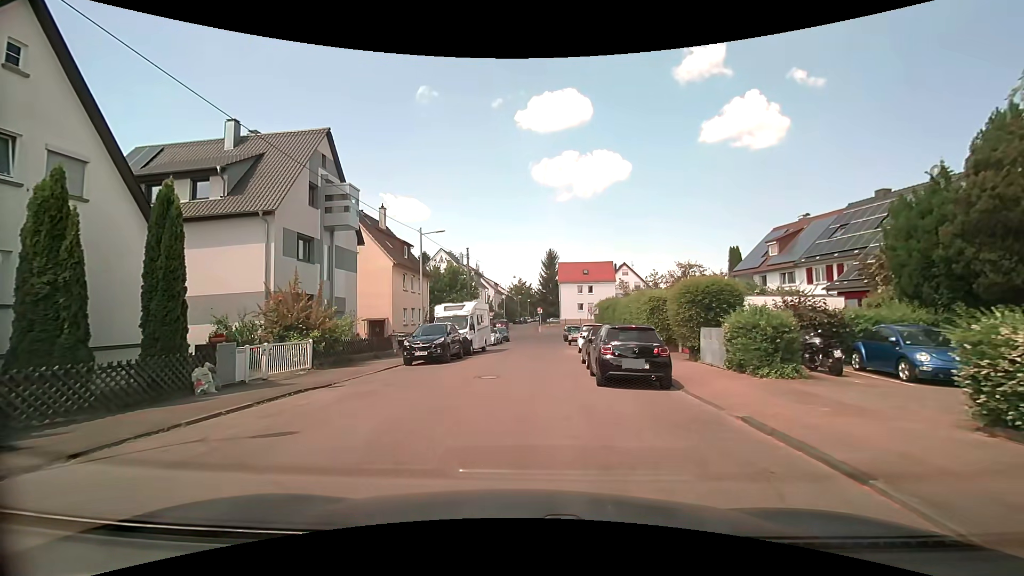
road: residential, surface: asphalt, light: Day
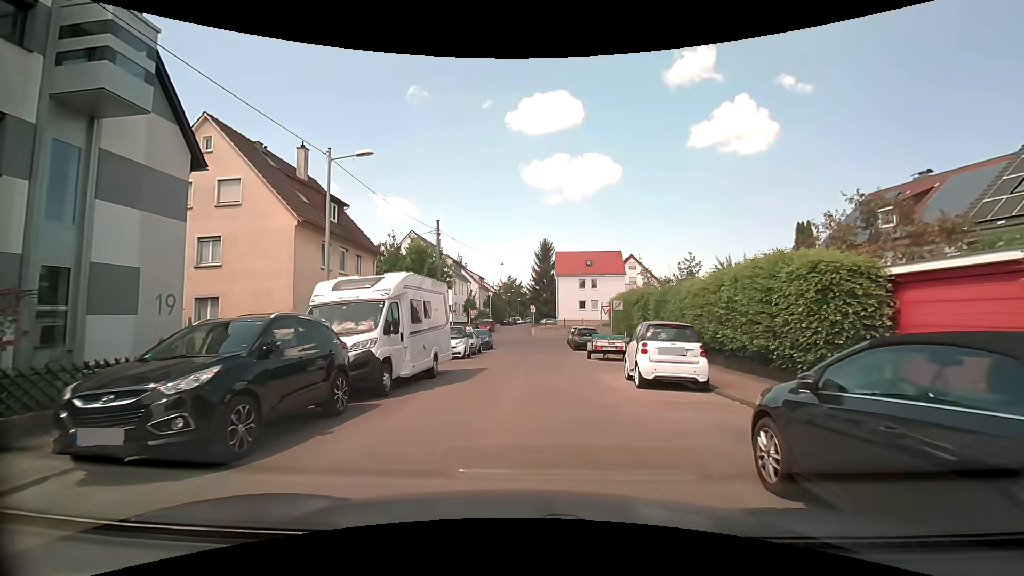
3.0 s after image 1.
(-0.3, +14.9) m; +1°
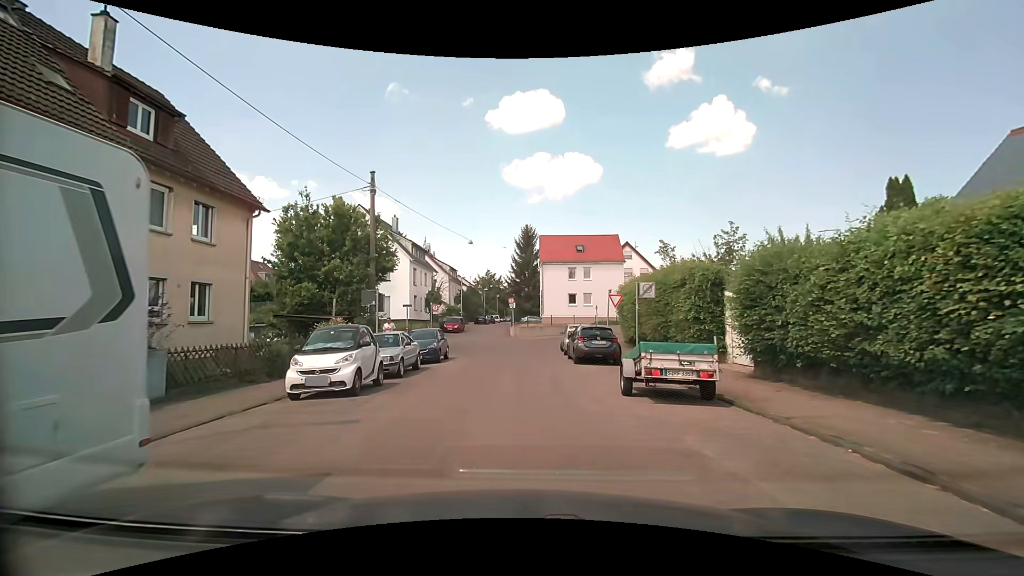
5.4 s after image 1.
(+0.3, +12.4) m; +1°
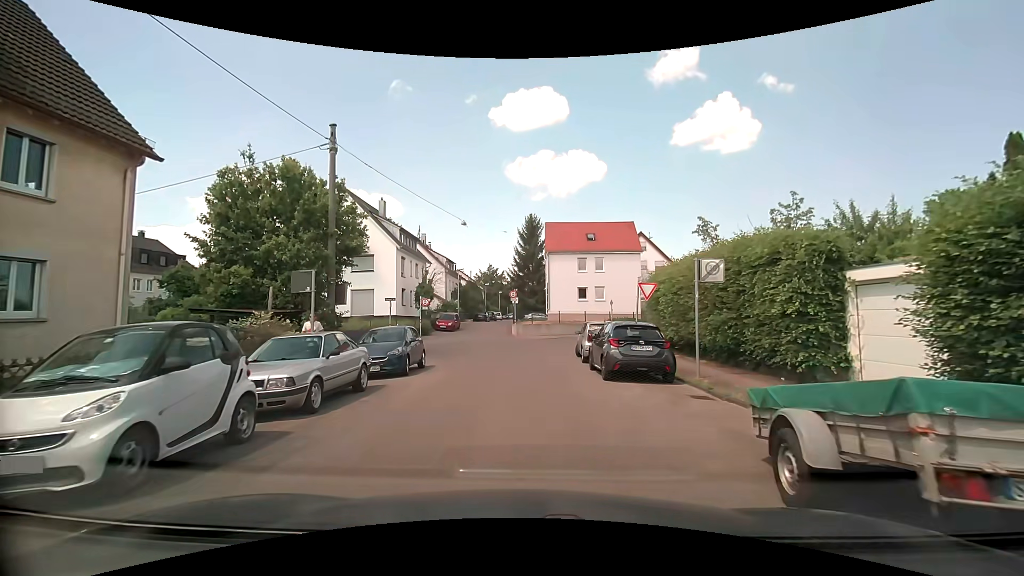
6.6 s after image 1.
(0.0, +6.3) m; 0°
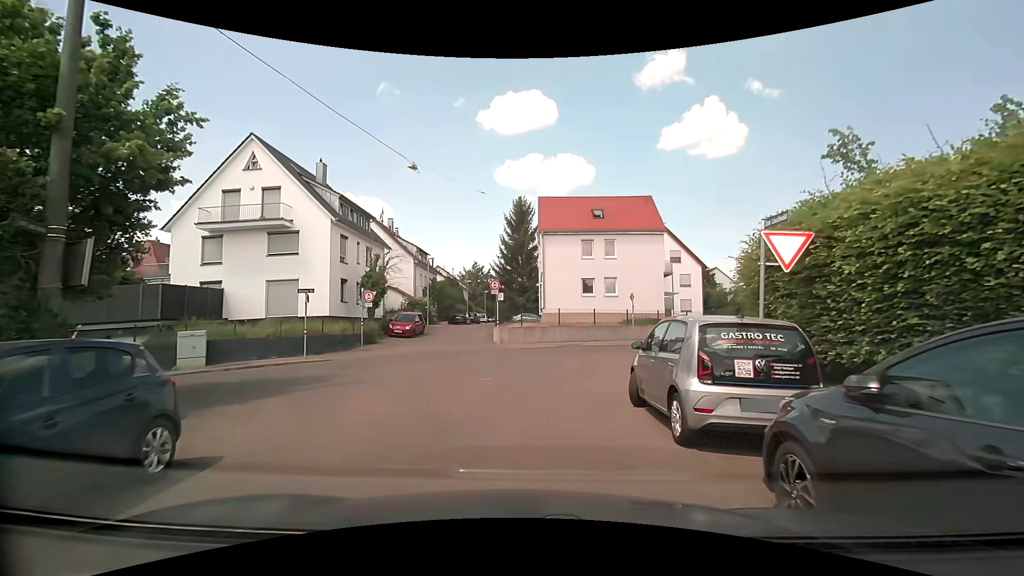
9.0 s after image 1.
(+0.2, +11.8) m; +2°
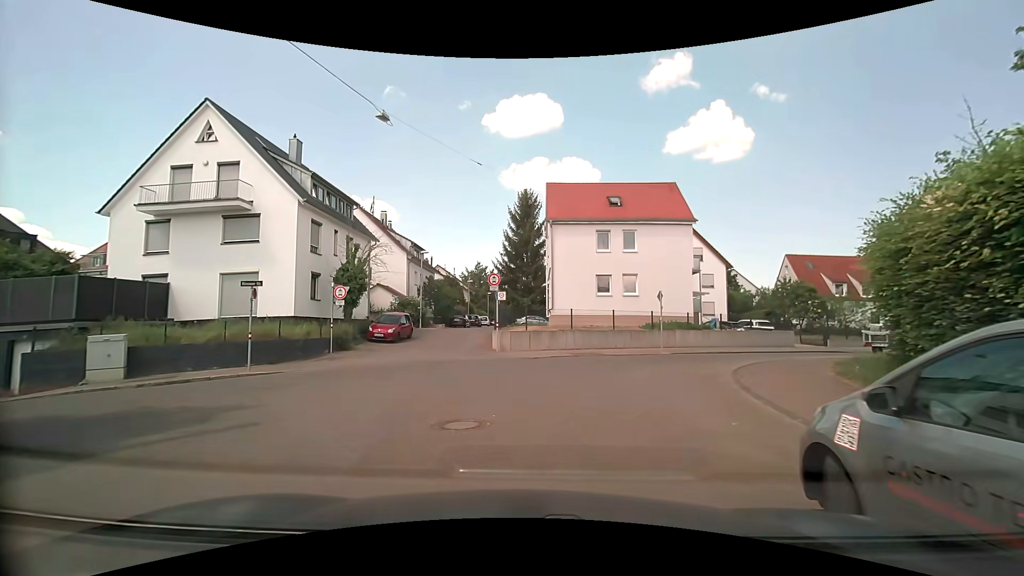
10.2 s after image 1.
(-0.1, +5.0) m; -1°
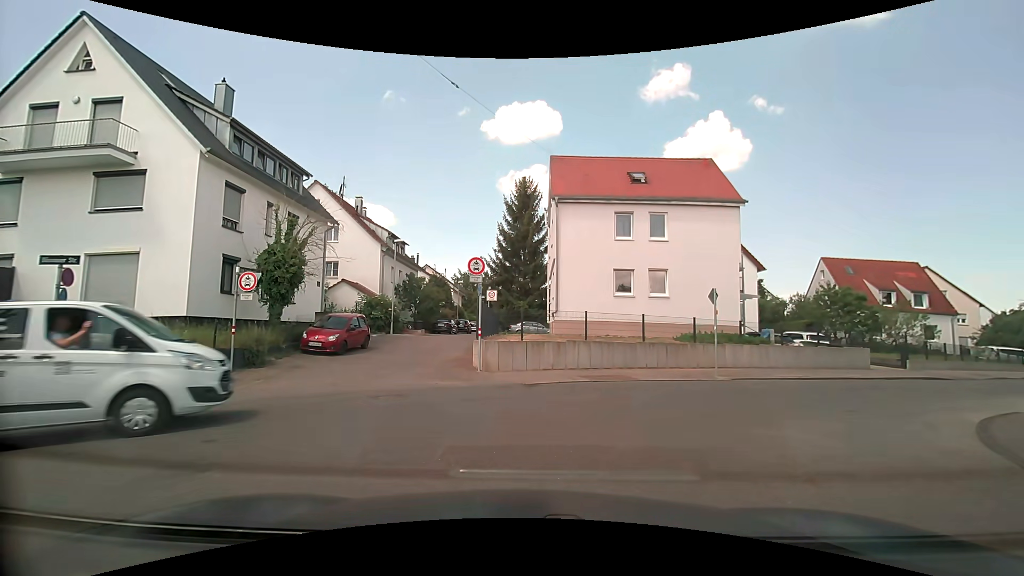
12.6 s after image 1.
(0.0, +7.2) m; -1°
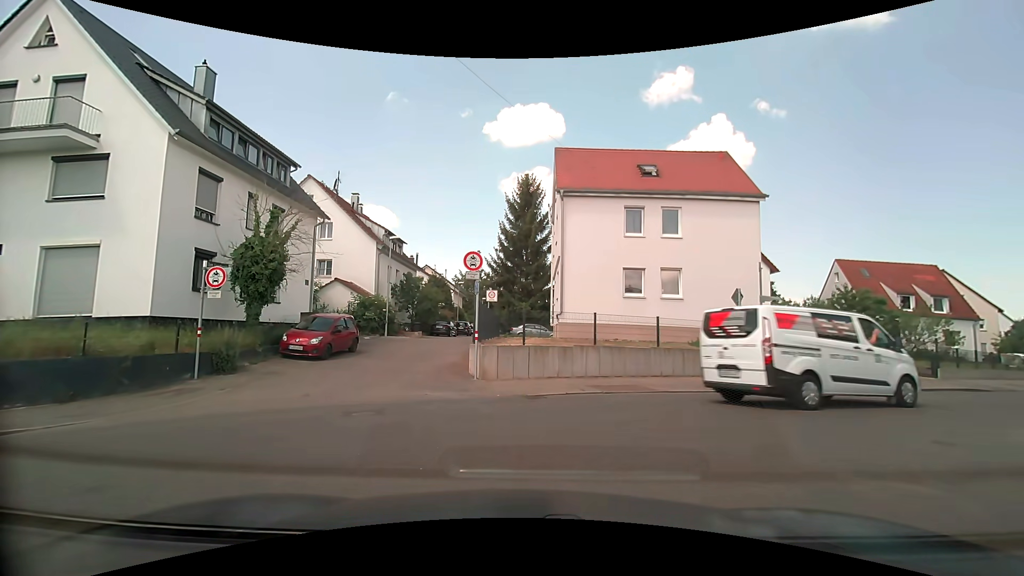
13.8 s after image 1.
(0.0, +1.7) m; -2°
